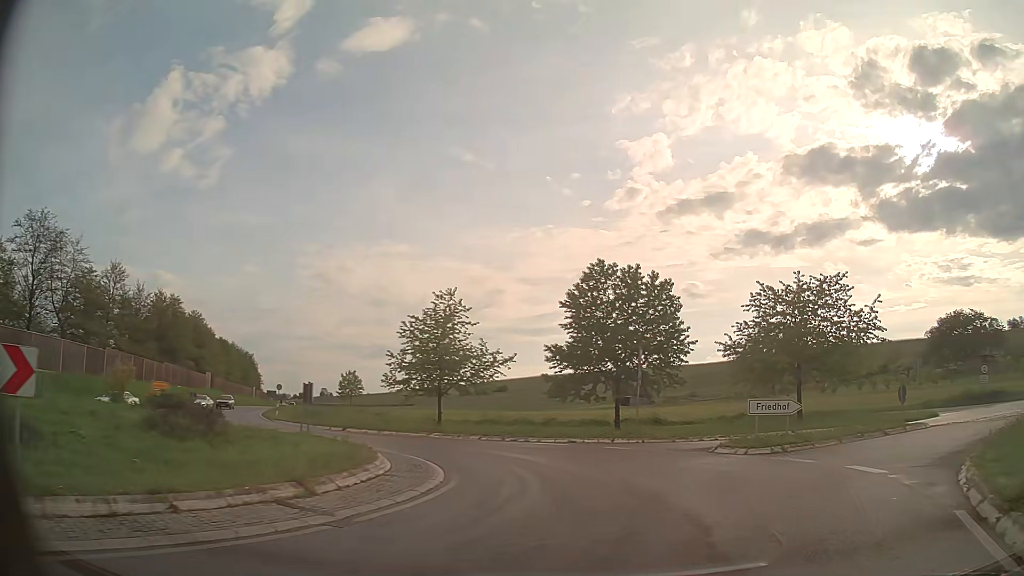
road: primary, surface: asphalt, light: Day
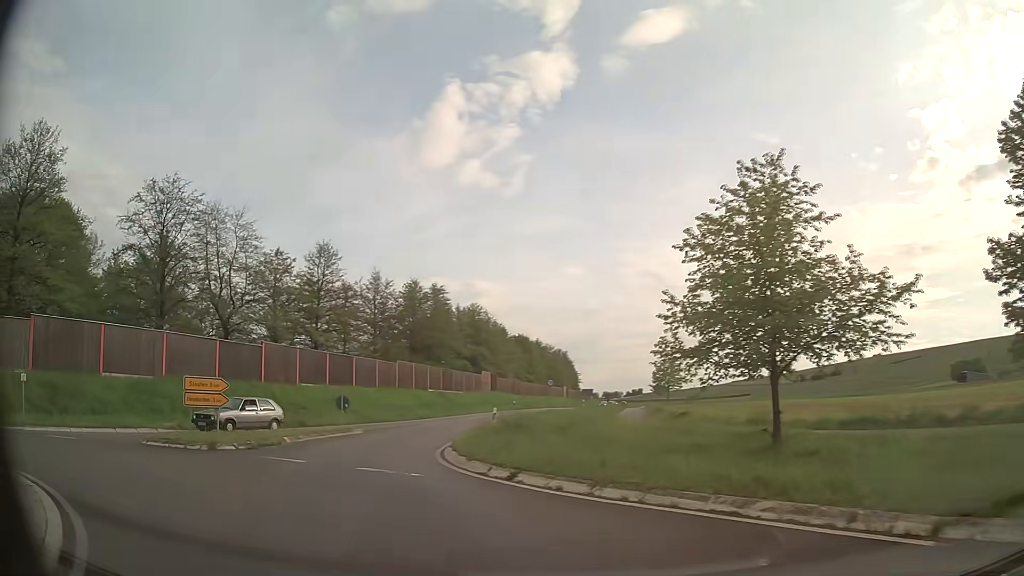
(-2.5, +19.2) m; -28°
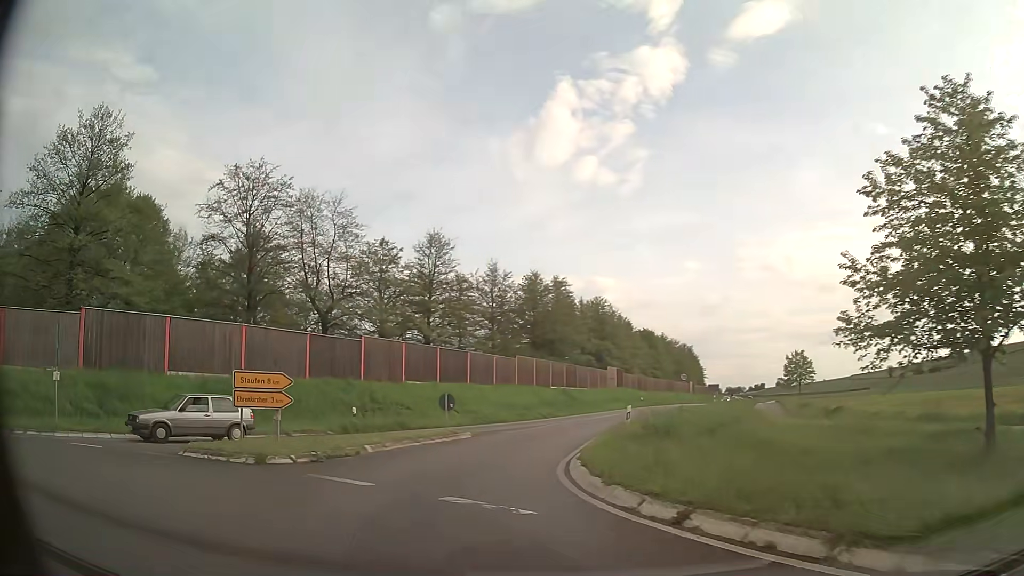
(-0.4, +4.2) m; -11°
(-1, +10) (-1, +20) (+1, +30) (+3, +39) (+6, +49) (+10, +58) (+13, +68) (+16, +77) (+19, +87) (+22, +96) m
